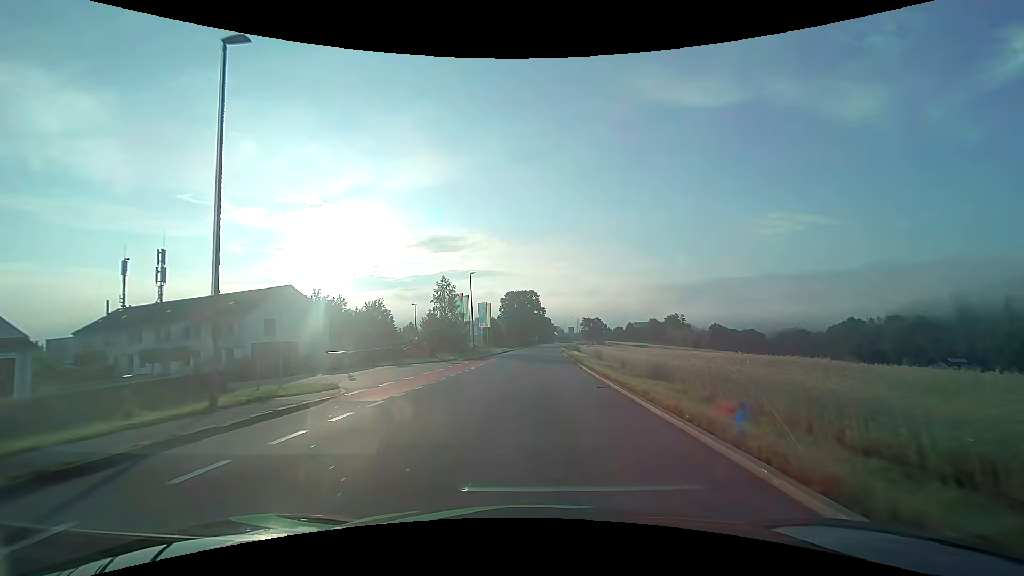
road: tertiary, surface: asphalt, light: Day
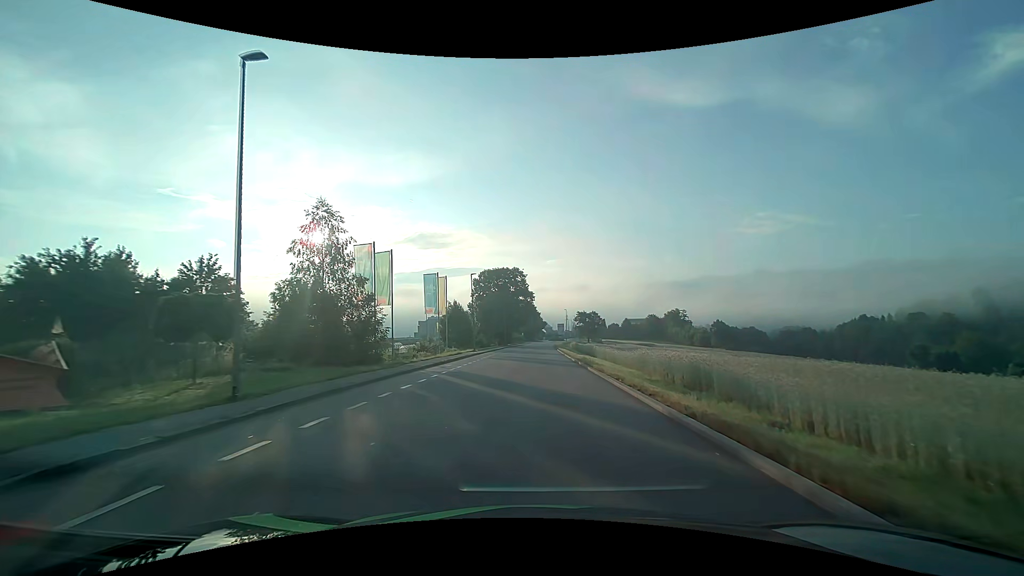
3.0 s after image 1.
(+0.7, +37.4) m; +2°
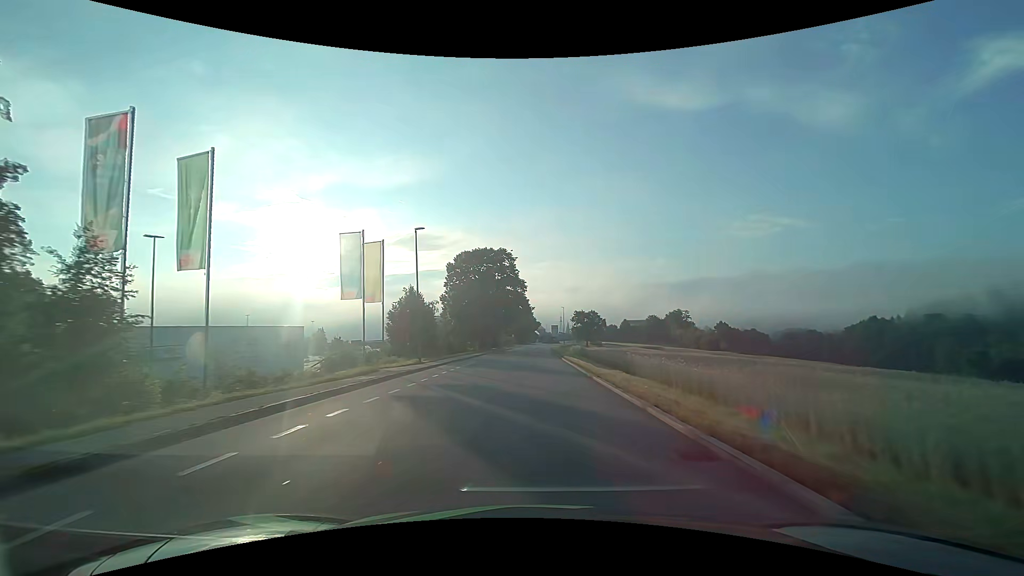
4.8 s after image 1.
(+0.2, +22.6) m; +1°
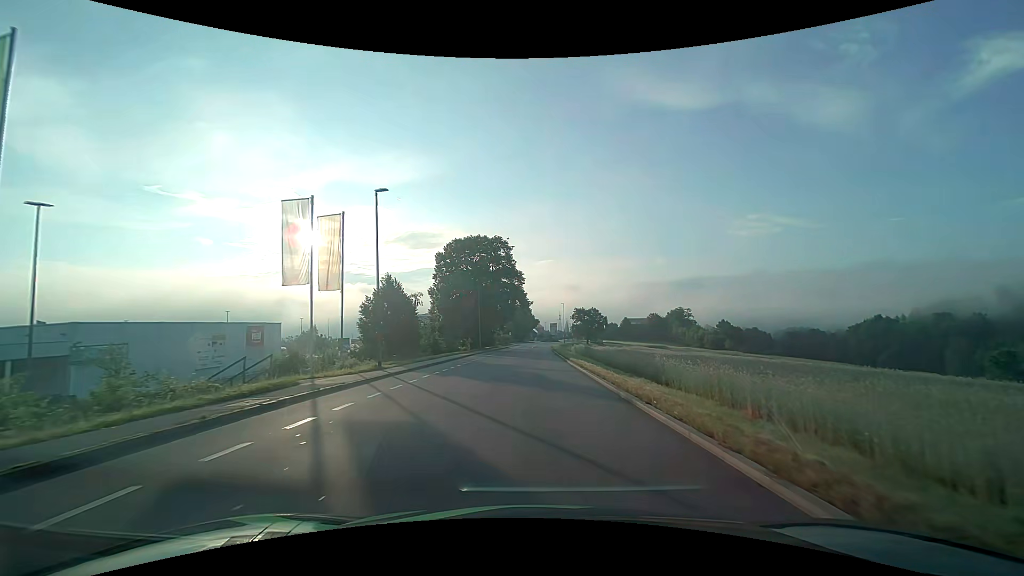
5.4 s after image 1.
(0.0, +7.5) m; 0°
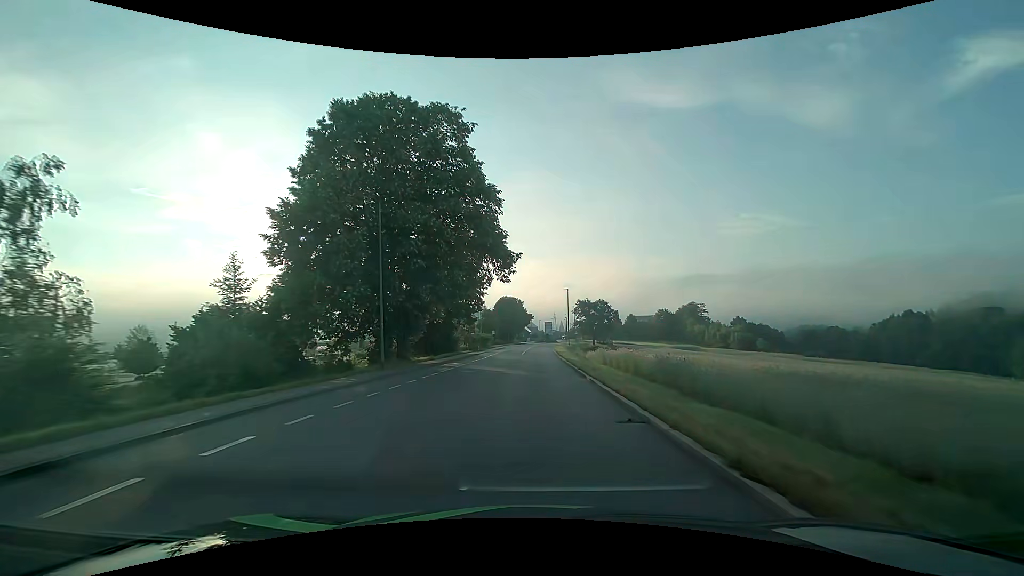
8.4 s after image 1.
(+0.3, +37.8) m; +1°
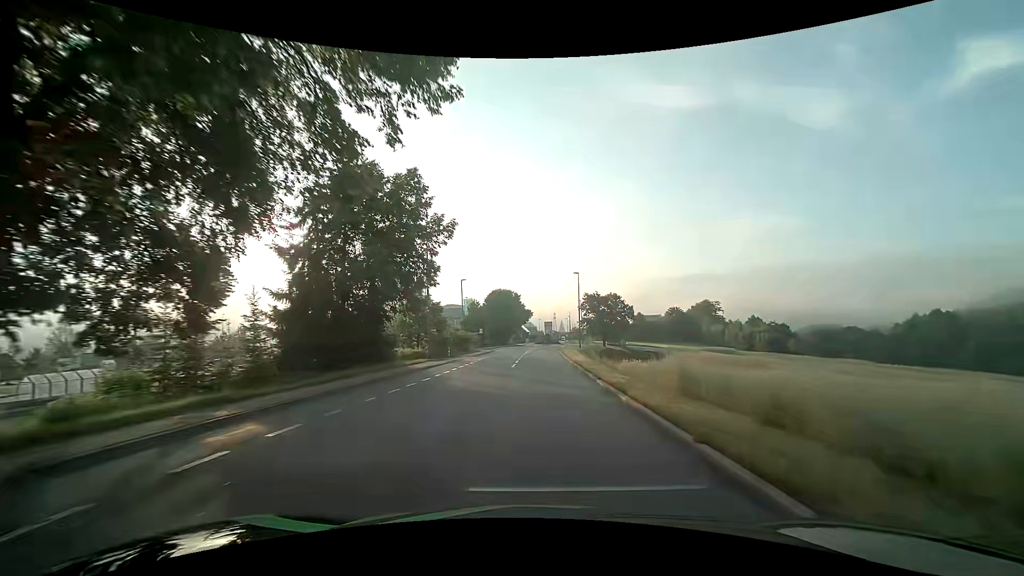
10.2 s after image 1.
(-0.1, +22.8) m; 0°
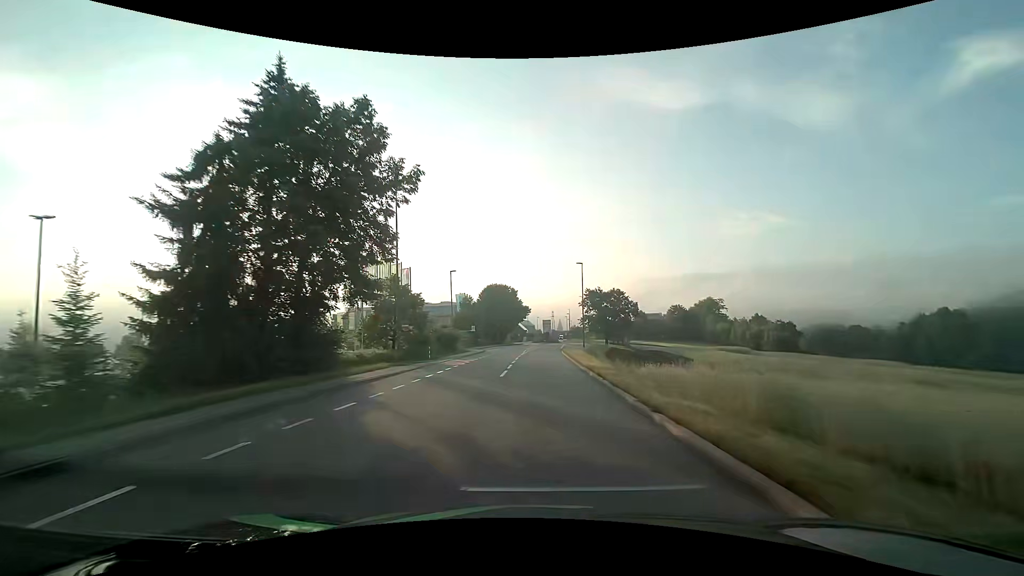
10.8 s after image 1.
(0.0, +7.6) m; 0°
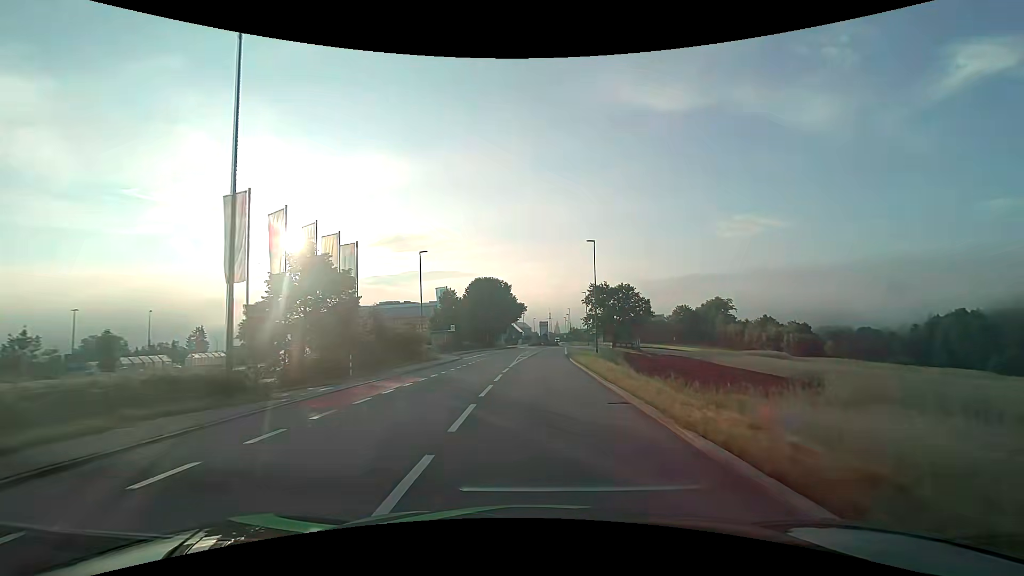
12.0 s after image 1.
(+0.1, +15.2) m; +1°
(0, +10) (0, +20) (0, +30) (+1, +40) (+1, +50) (+2, +60) (+3, +70) (+3, +80) (+4, +90) (+4, +100) m
